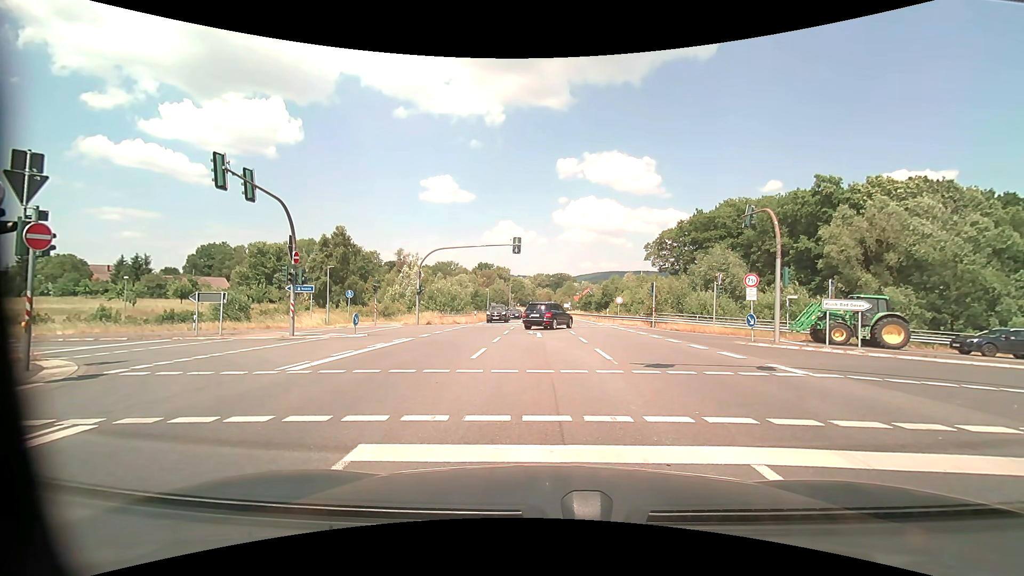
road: secondary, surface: asphalt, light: Day
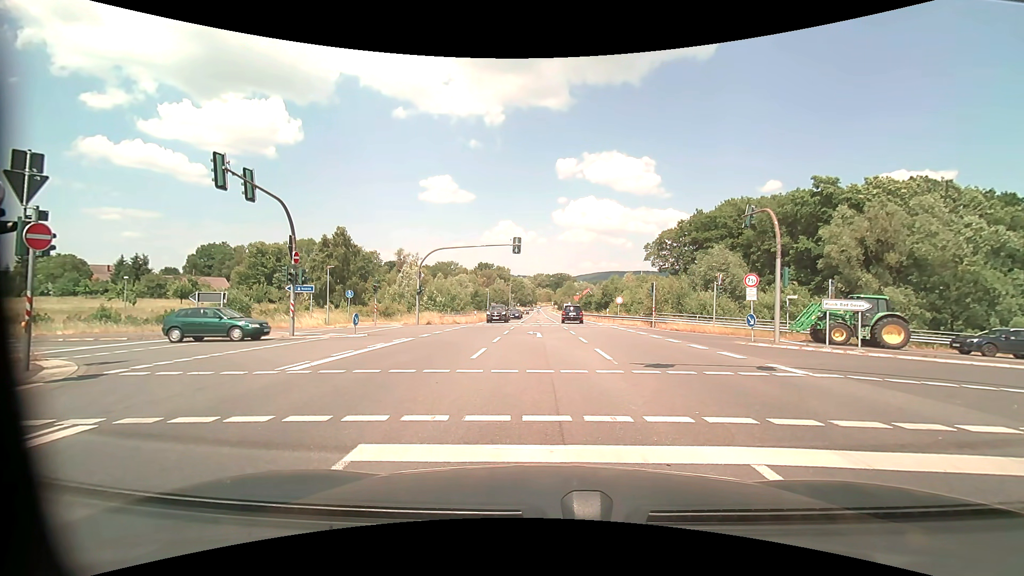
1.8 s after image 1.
(0.0, 0.0) m; 0°
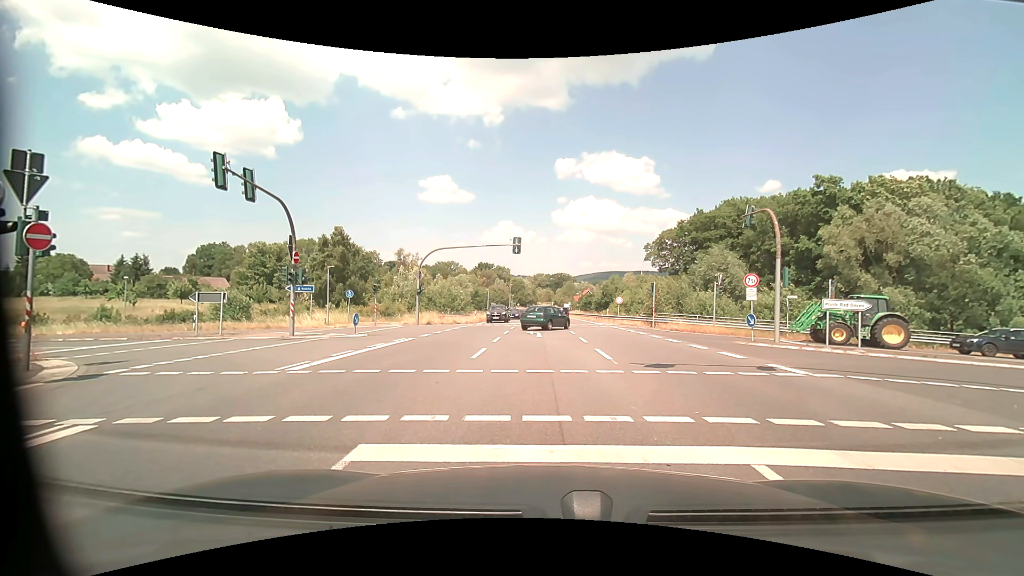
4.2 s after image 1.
(0.0, 0.0) m; 0°
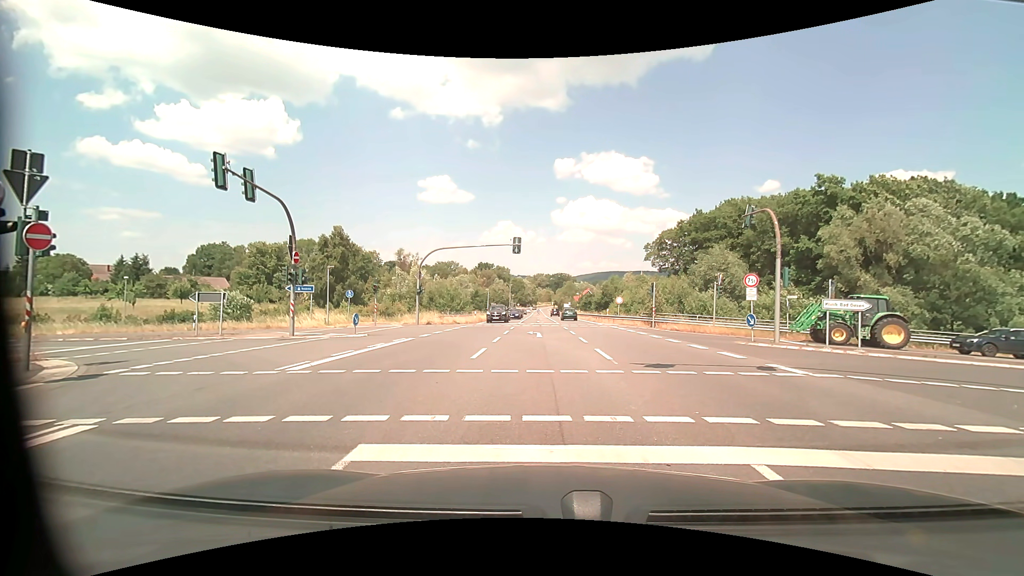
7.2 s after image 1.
(0.0, 0.0) m; 0°
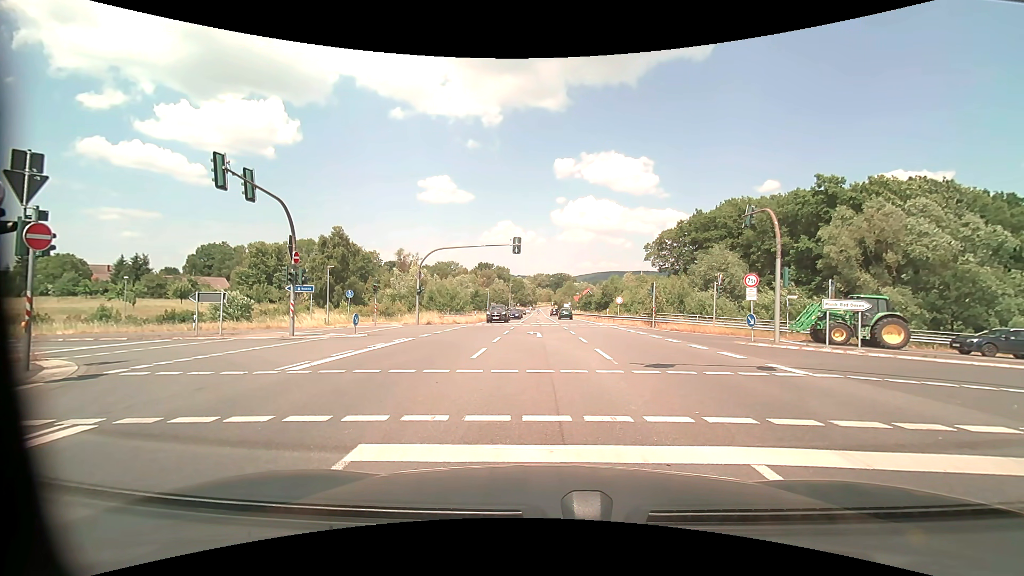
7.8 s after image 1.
(0.0, 0.0) m; 0°
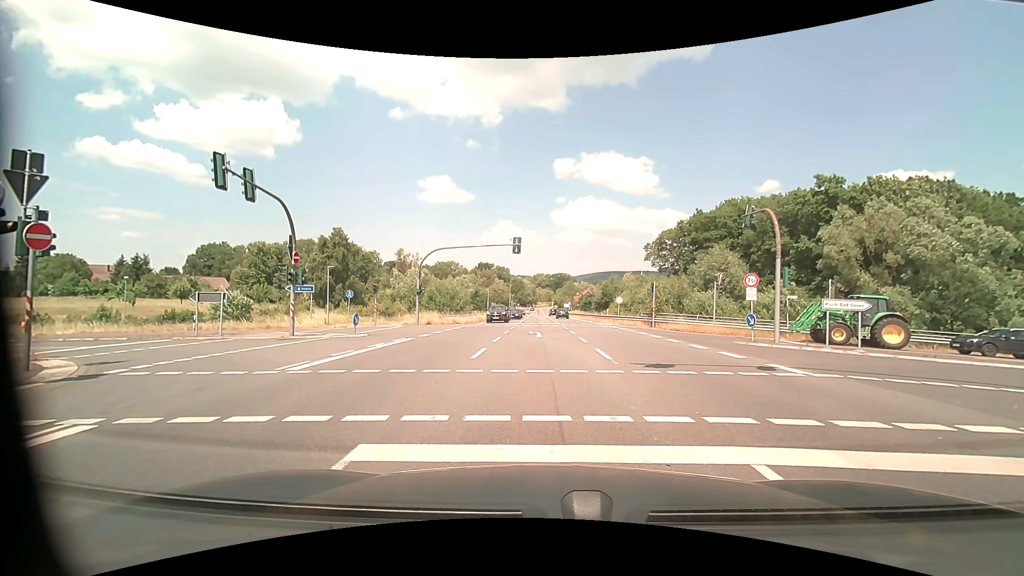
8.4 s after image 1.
(0.0, 0.0) m; 0°
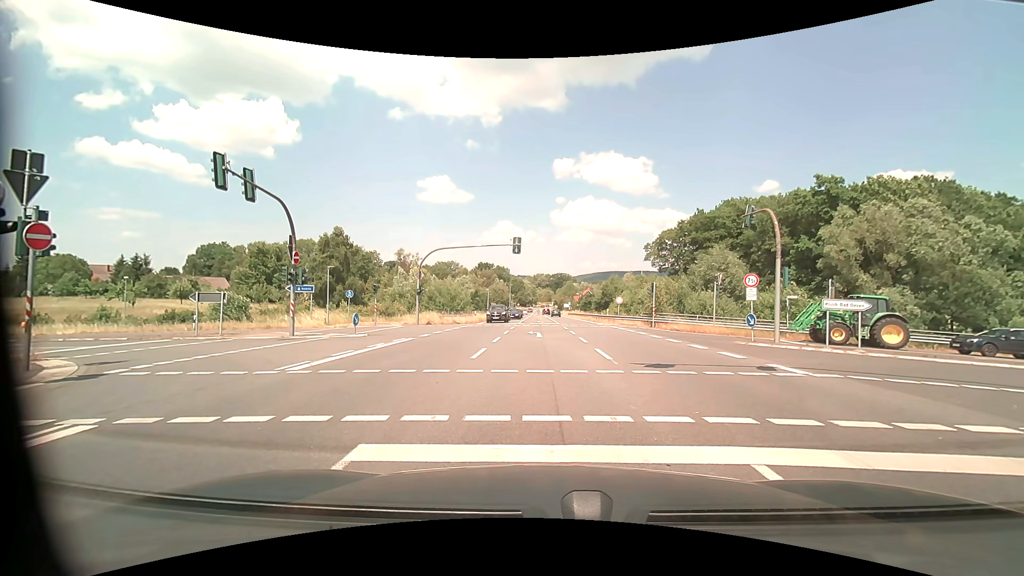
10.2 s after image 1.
(0.0, 0.0) m; 0°
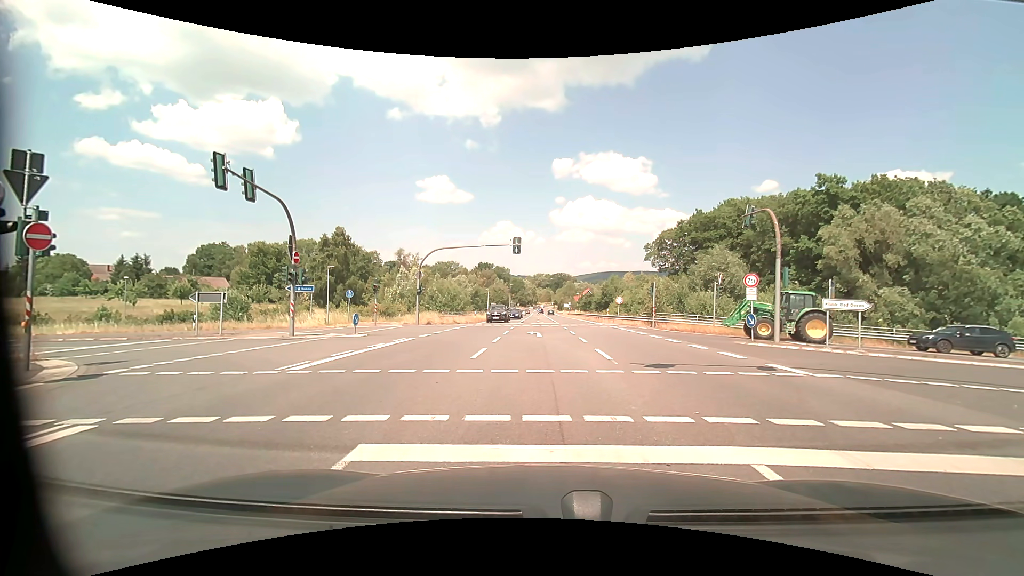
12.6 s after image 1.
(0.0, 0.0) m; 0°
(0, +10) (0, +20) (-5, +29) (-14, +32) (-24, +32) (-34, +32) (-44, +31) (-54, +30) (-64, +29) (-74, +28) m
